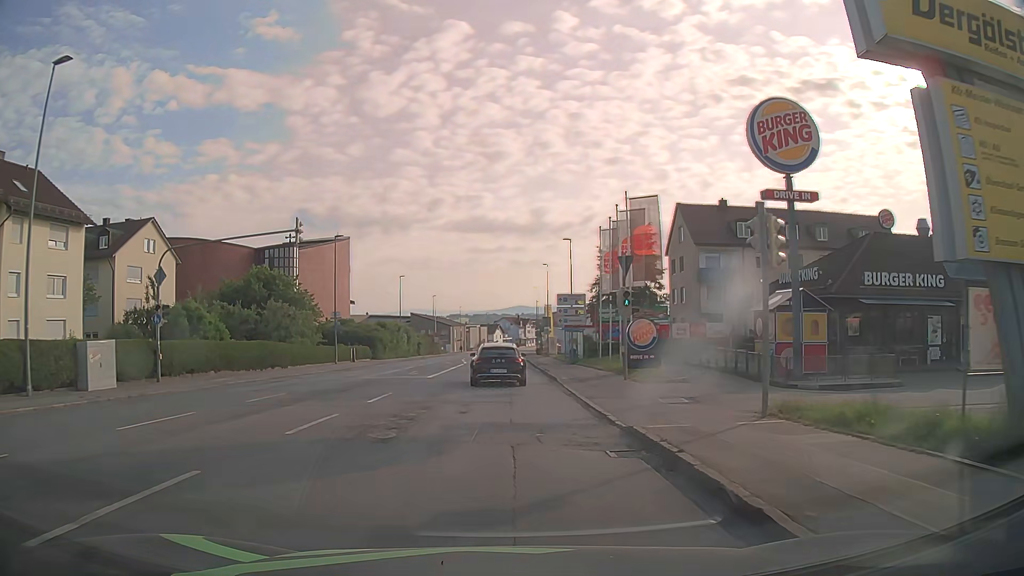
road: tertiary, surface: asphalt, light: Day
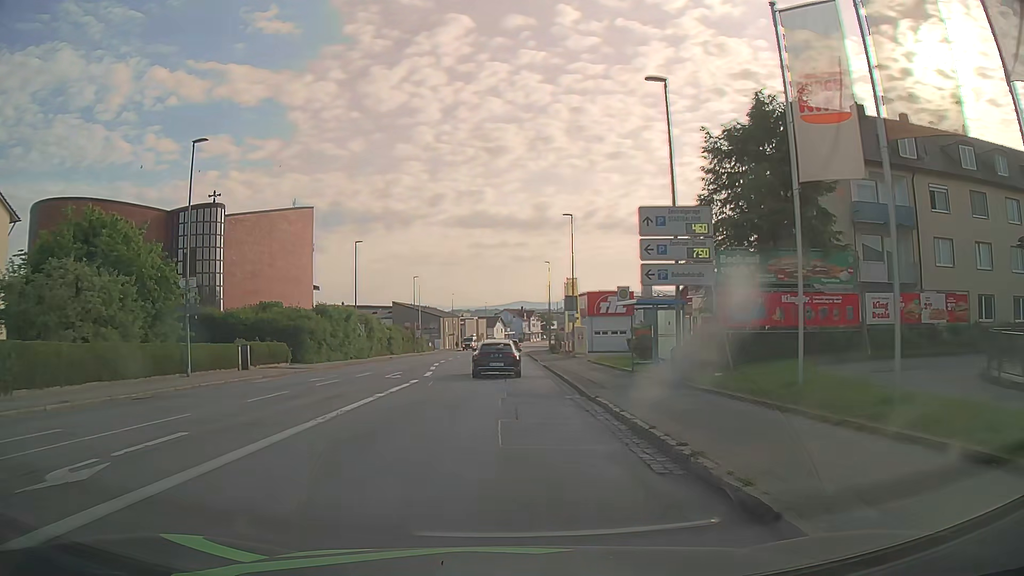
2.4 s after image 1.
(-0.5, +27.1) m; -1°
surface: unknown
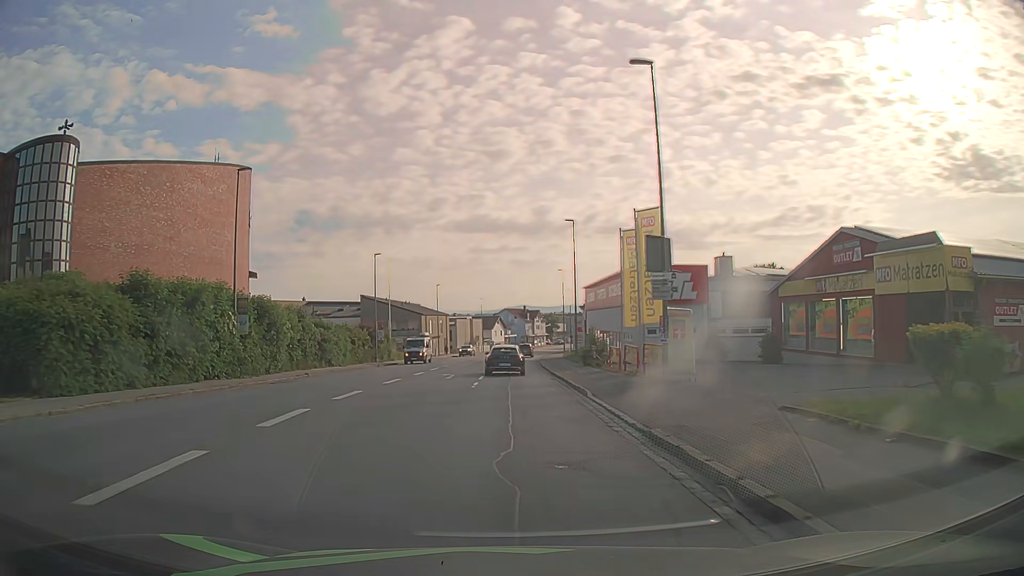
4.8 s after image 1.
(-0.2, +27.9) m; -1°
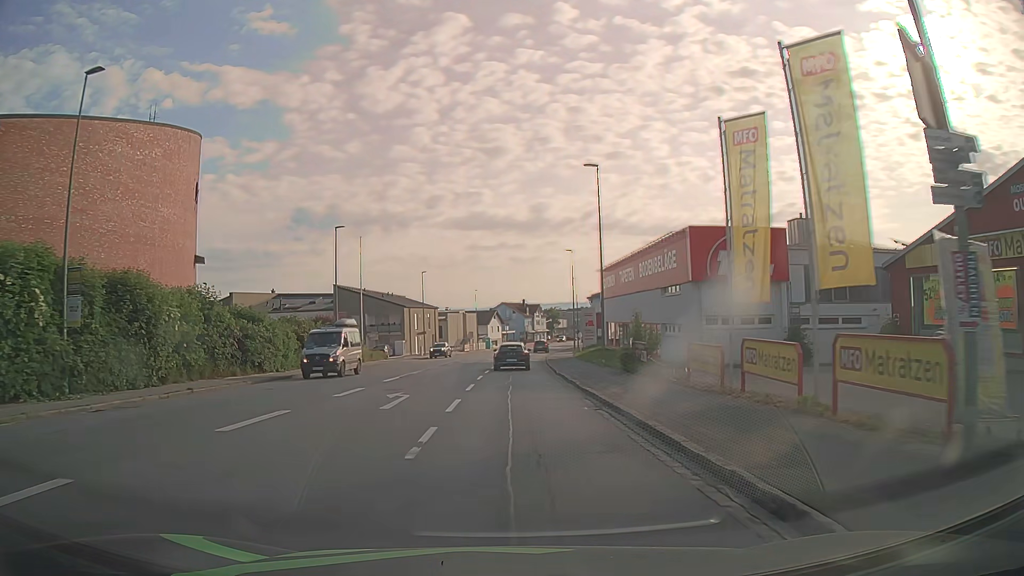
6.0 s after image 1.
(+0.1, +14.4) m; +1°
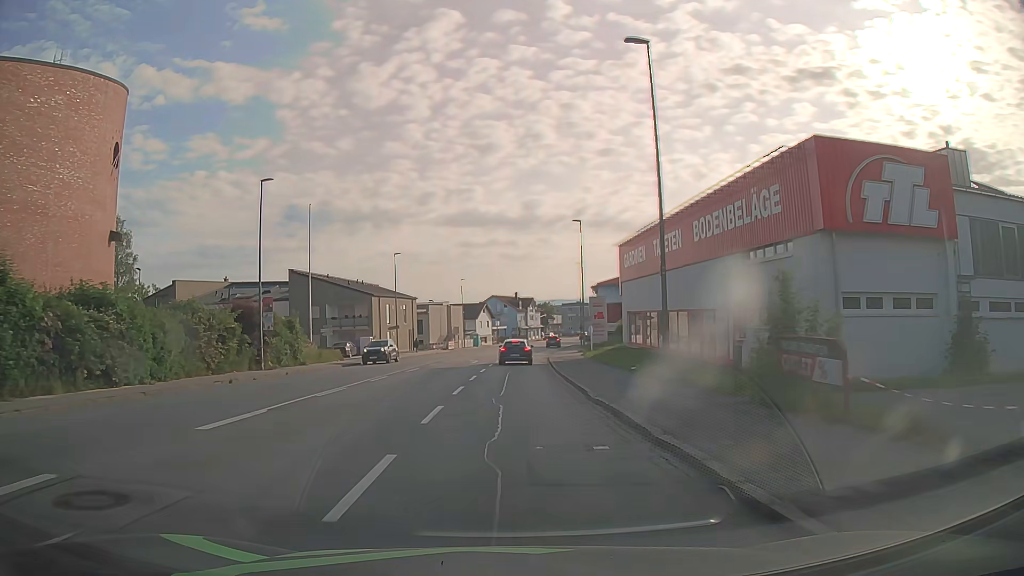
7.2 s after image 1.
(0.0, +14.7) m; 0°
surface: asphalt
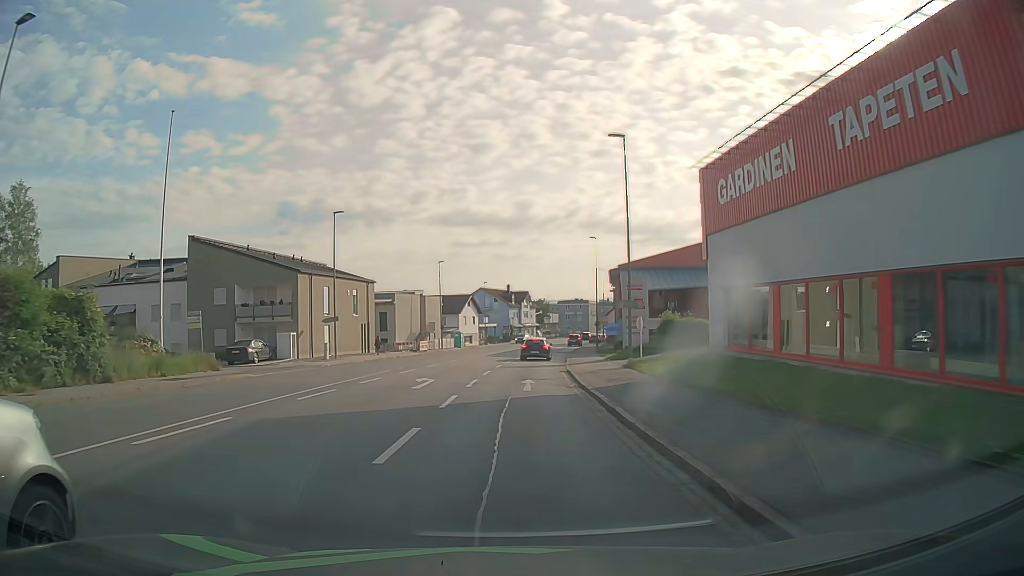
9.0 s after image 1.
(+0.1, +22.0) m; -1°
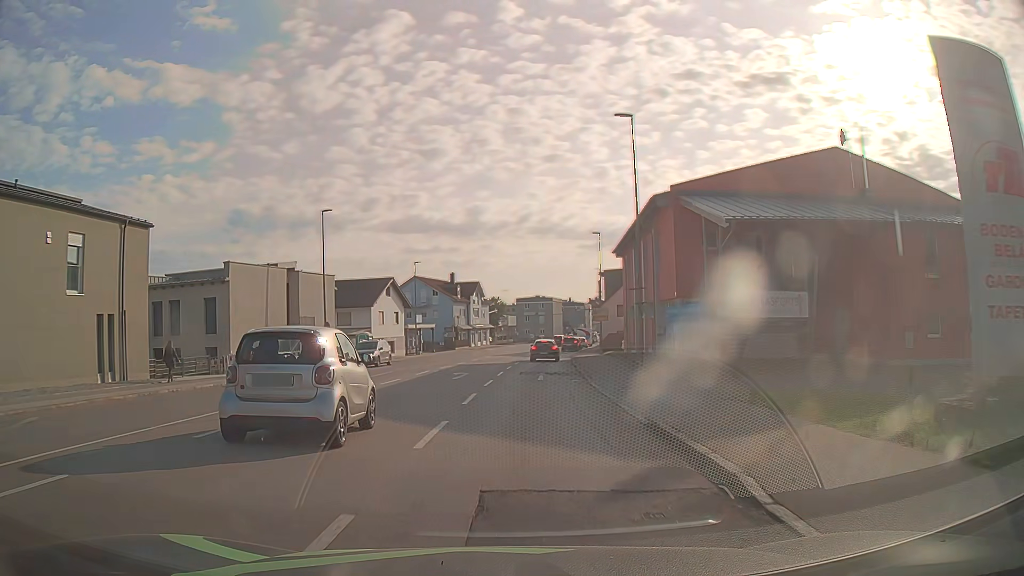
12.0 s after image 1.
(+1.0, +34.8) m; +5°
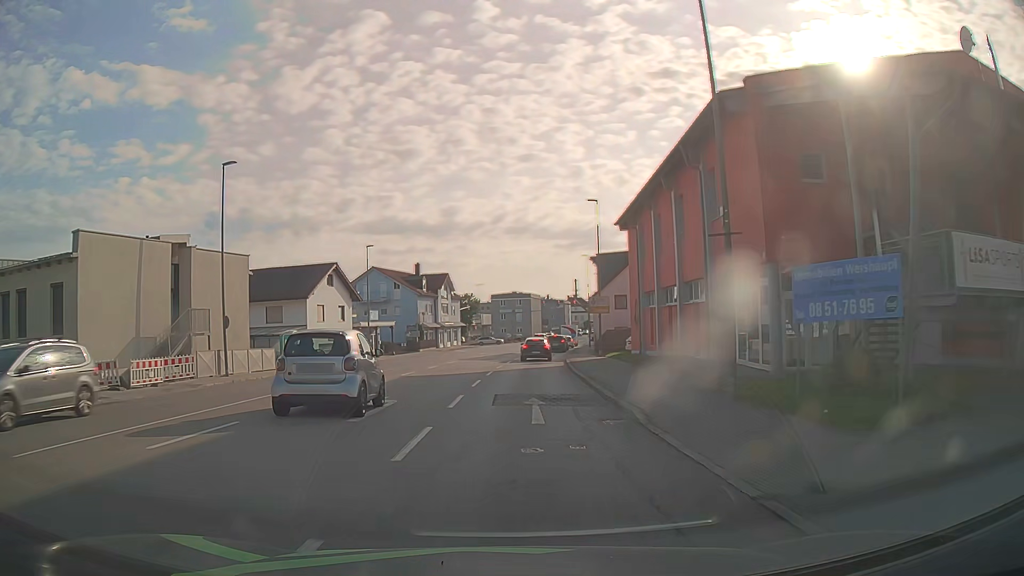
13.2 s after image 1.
(+0.4, +13.1) m; +3°
(0, +10) (0, +20) (+1, +30) (+1, +40) (+2, +50) (+3, +60) (+5, +70) (+6, +80) (+8, +90) (+9, +99) m
